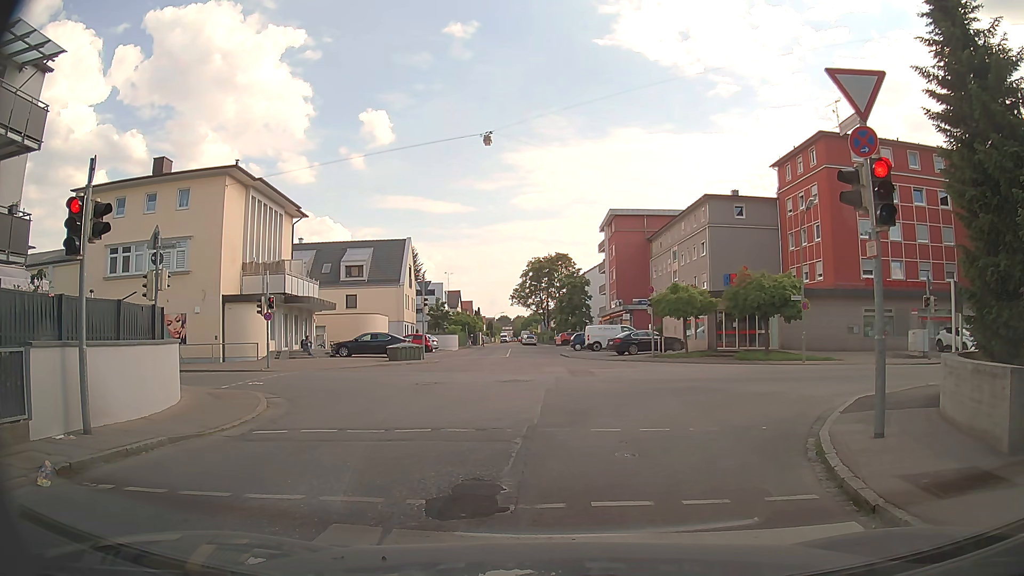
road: unclassified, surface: asphalt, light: Day
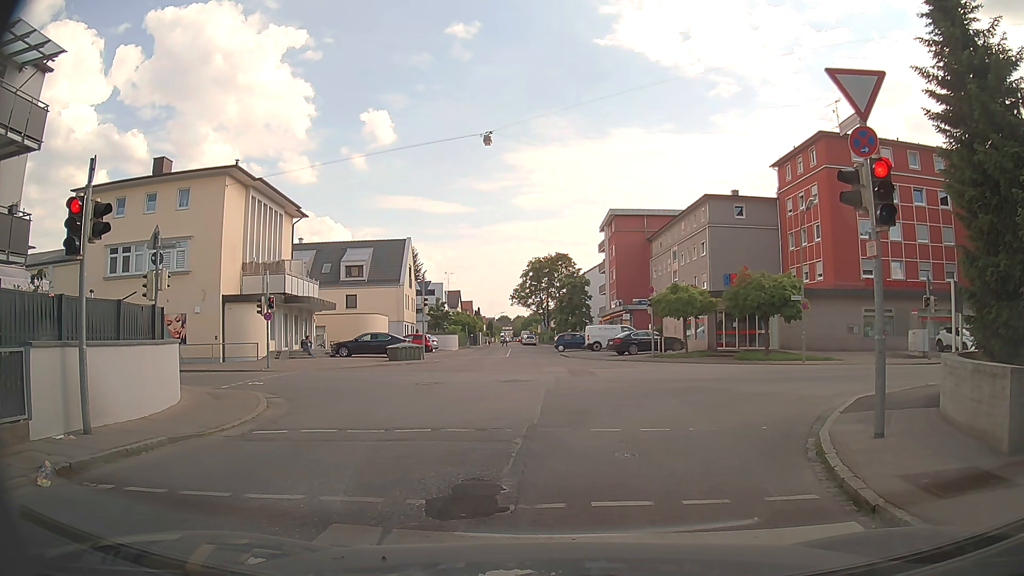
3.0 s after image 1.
(0.0, 0.0) m; 0°
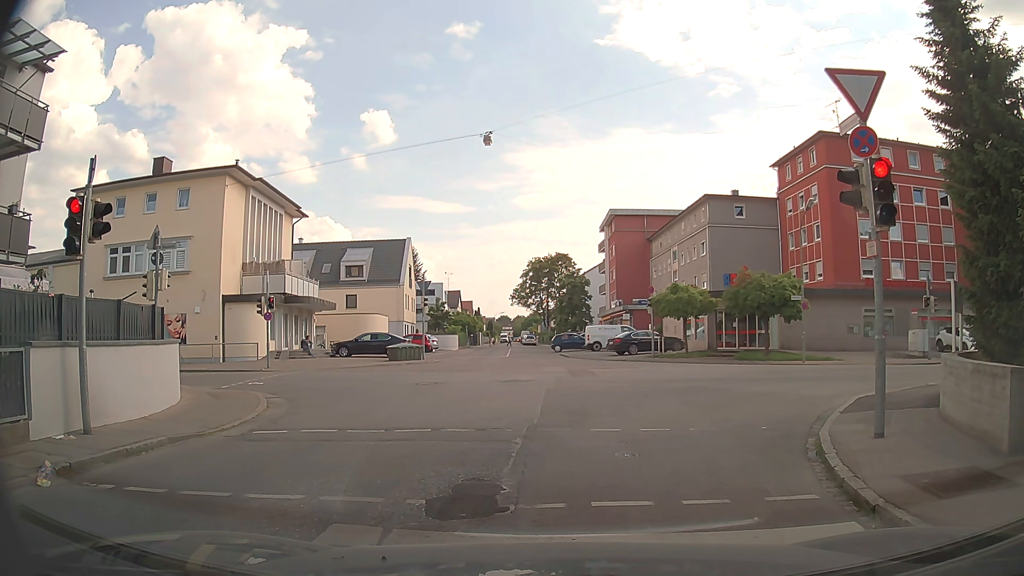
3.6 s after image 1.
(0.0, 0.0) m; 0°
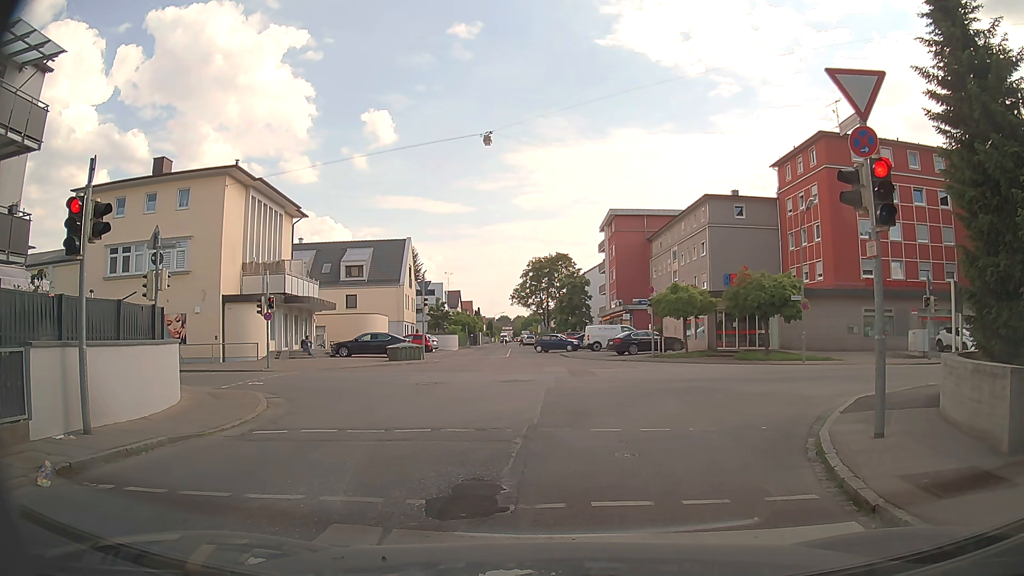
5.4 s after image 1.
(0.0, 0.0) m; 0°
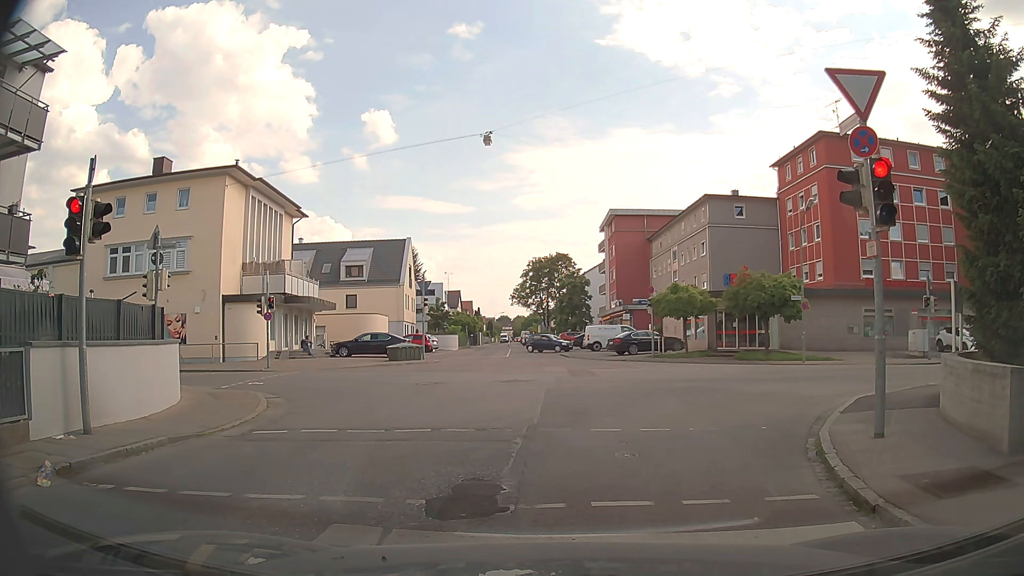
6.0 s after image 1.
(0.0, 0.0) m; 0°
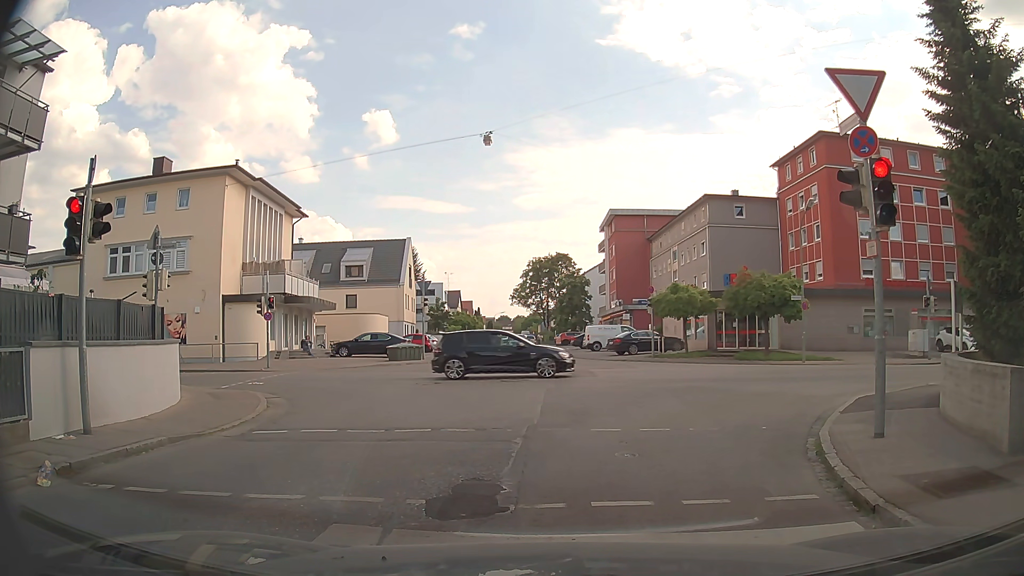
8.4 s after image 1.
(0.0, 0.0) m; 0°
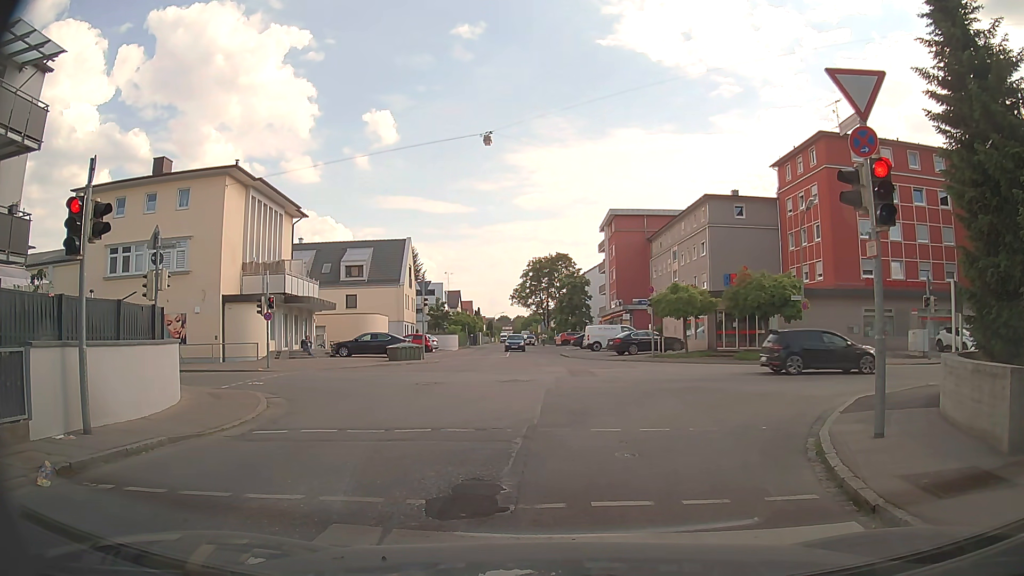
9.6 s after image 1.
(0.0, 0.0) m; 0°
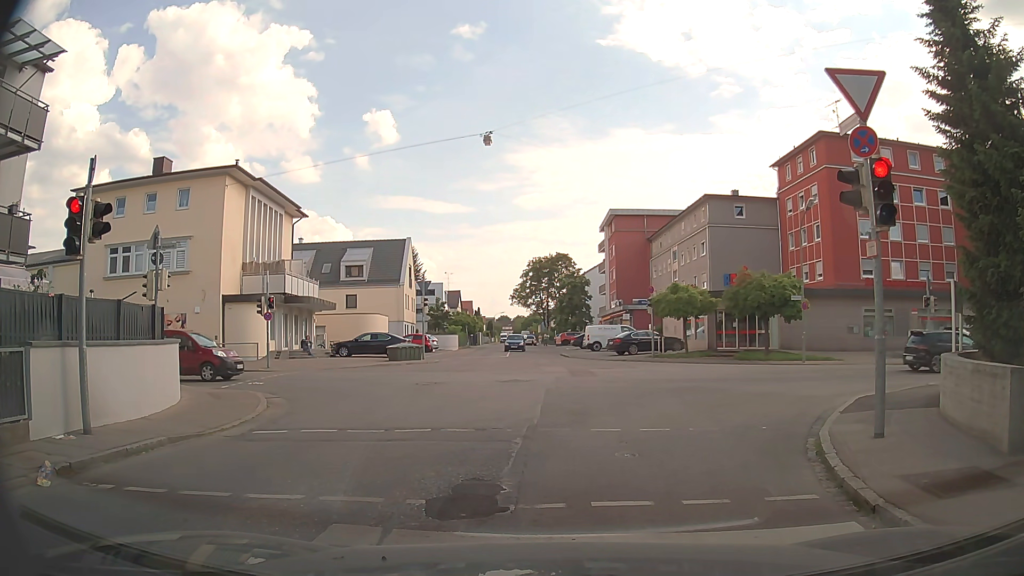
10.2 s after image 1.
(0.0, 0.0) m; 0°
(0, +10) (0, +20) (0, +30) (-1, +40) (-1, +50) (-2, +60) (-2, +70) (-4, +80) (-5, +90) (-6, +100) m
